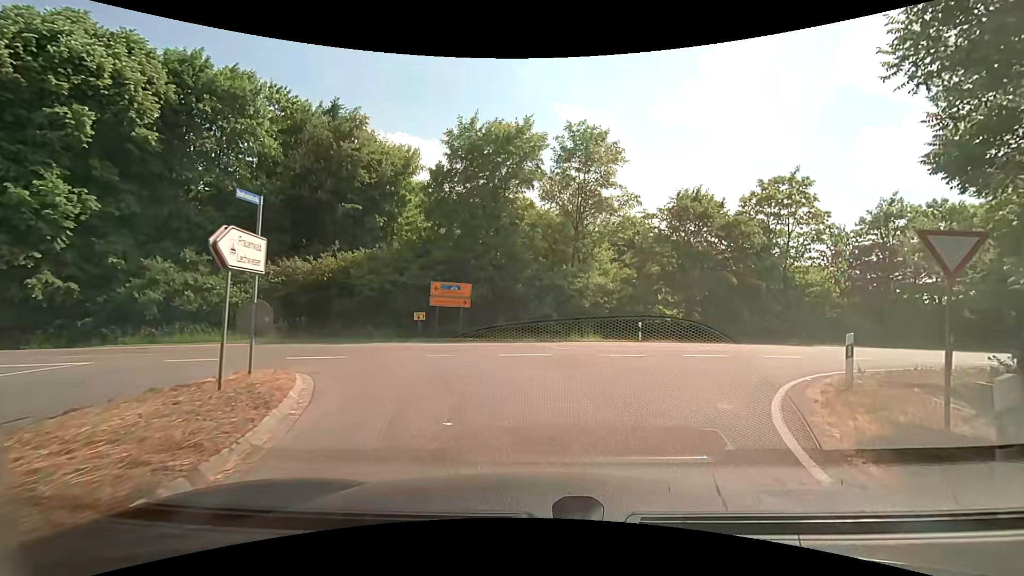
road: unclassified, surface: asphalt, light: Day
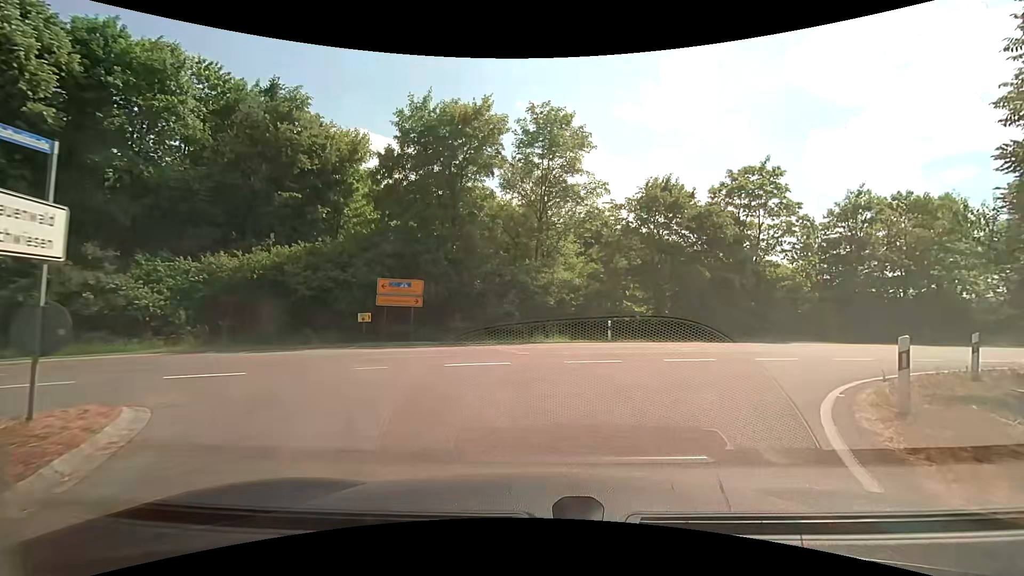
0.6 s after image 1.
(+0.1, +2.8) m; +4°
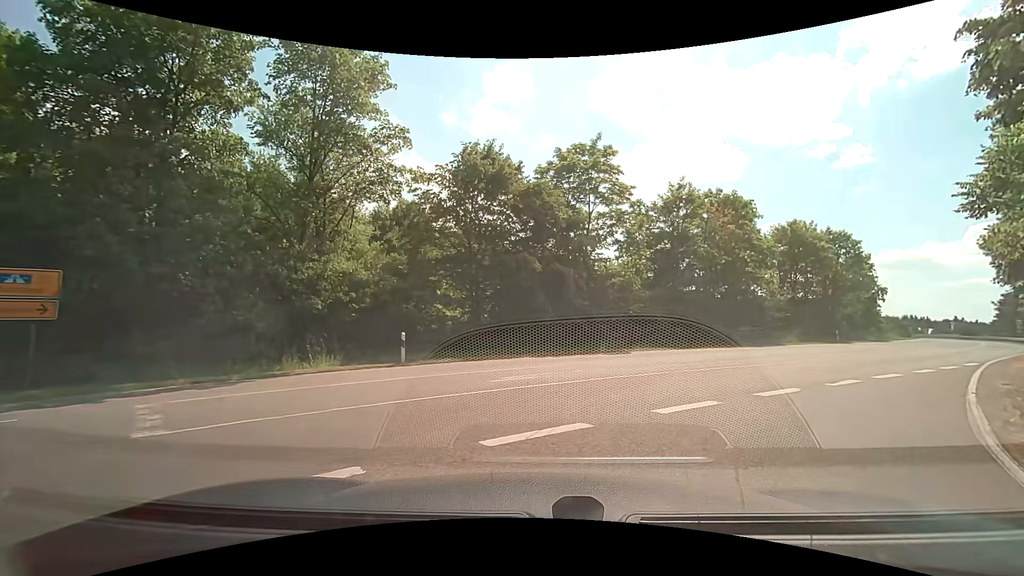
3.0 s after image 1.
(+1.6, +8.6) m; +20°
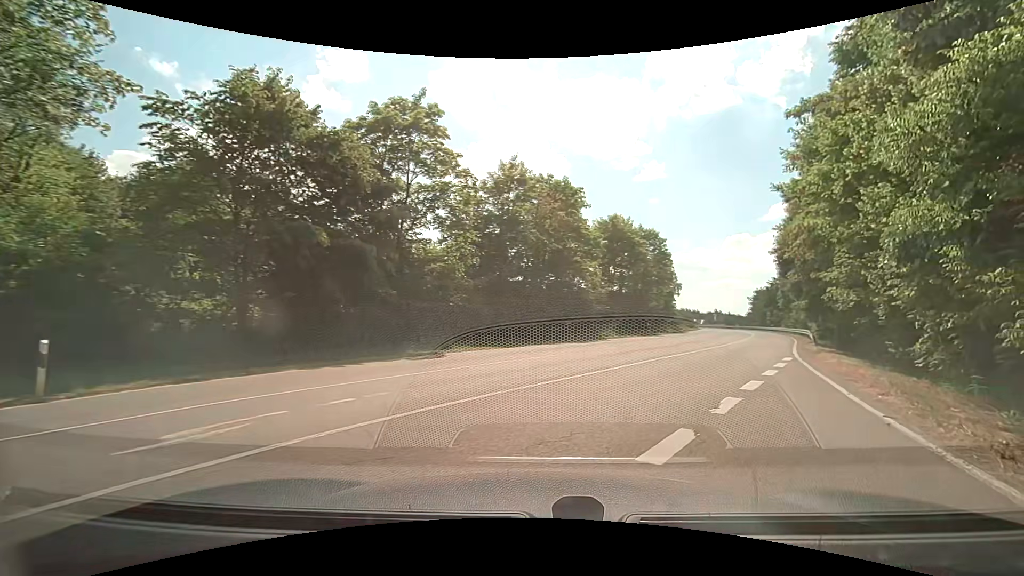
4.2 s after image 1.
(+0.8, +5.4) m; +19°
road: tertiary
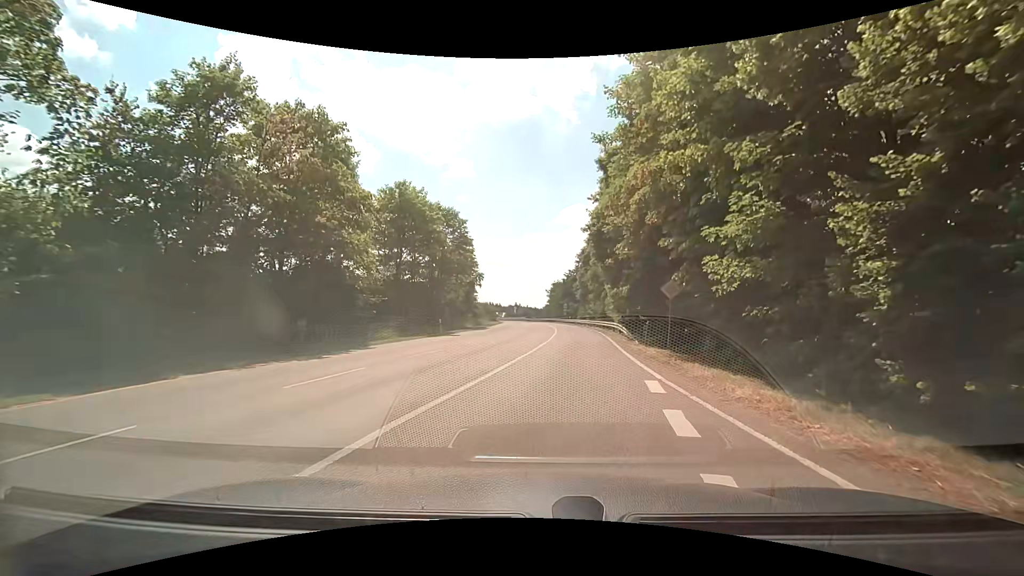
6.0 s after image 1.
(+2.7, +10.6) m; +22°
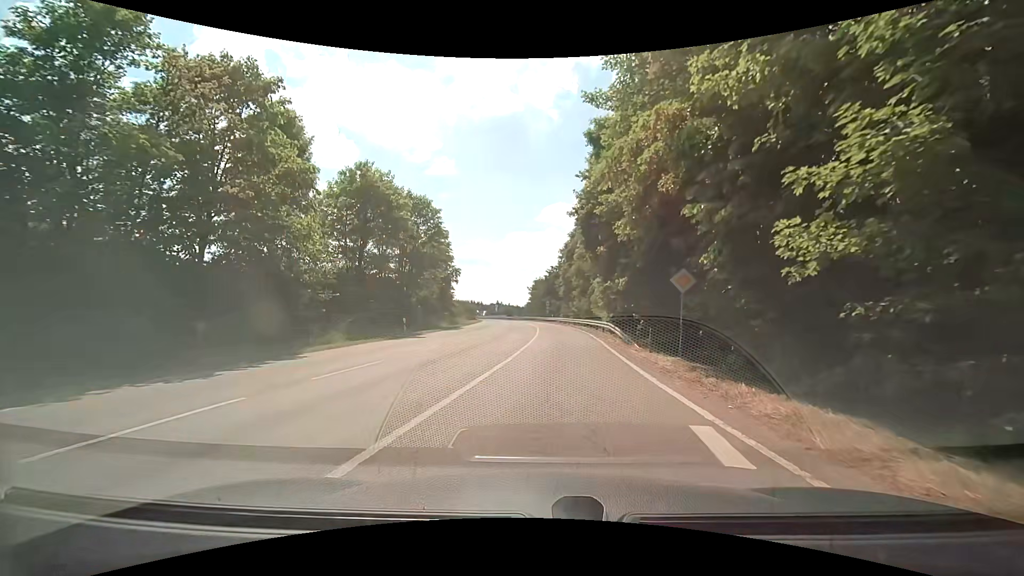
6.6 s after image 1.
(+0.1, +4.4) m; +2°
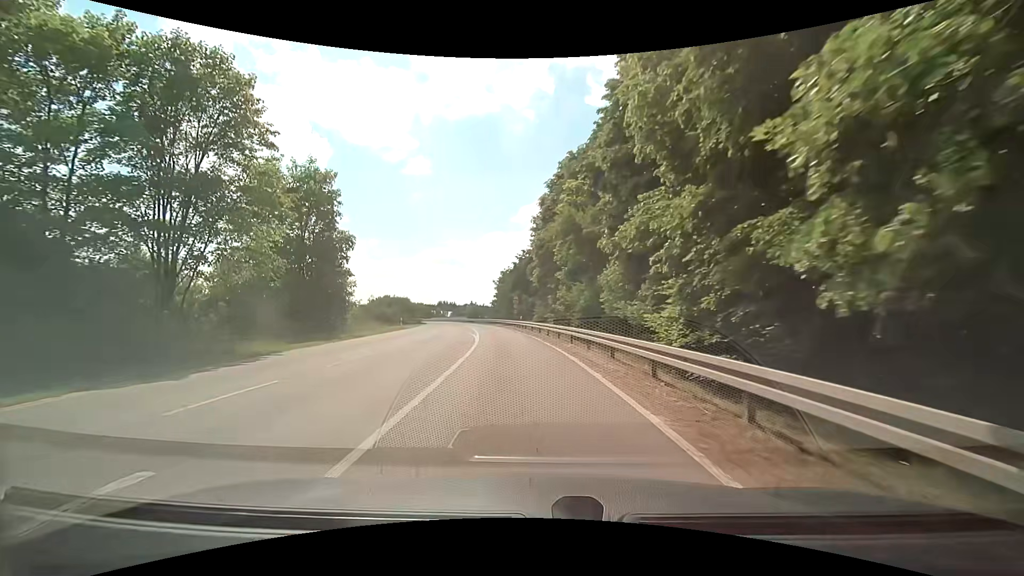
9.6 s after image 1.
(+1.4, +27.4) m; +2°
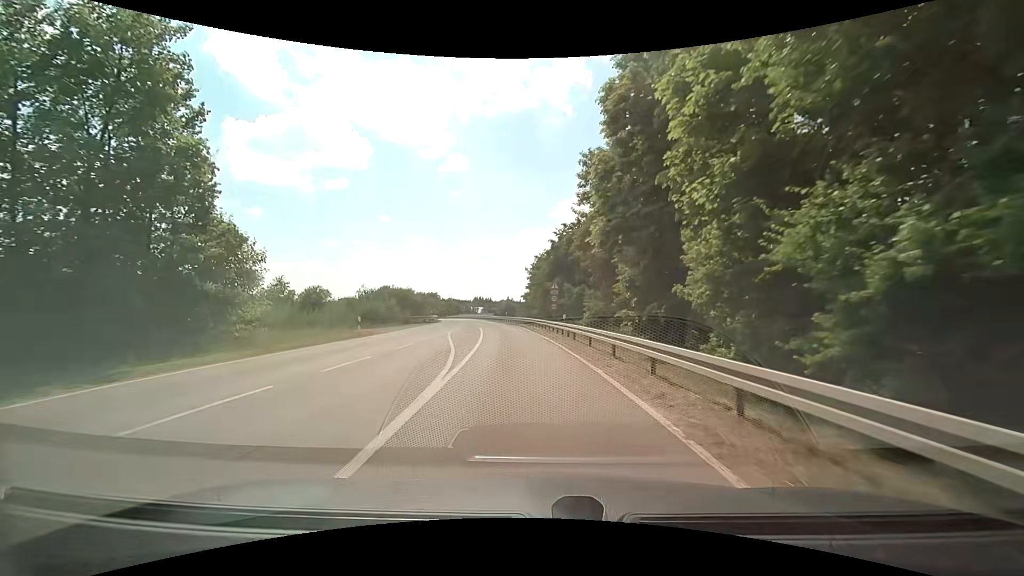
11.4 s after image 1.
(-0.6, +19.5) m; -4°
(0, +10) (-1, +20) (-2, +30) (-3, +40) (-4, +50) (-6, +60) (-8, +69) (-10, +79) (-12, +89) (-15, +99) m
